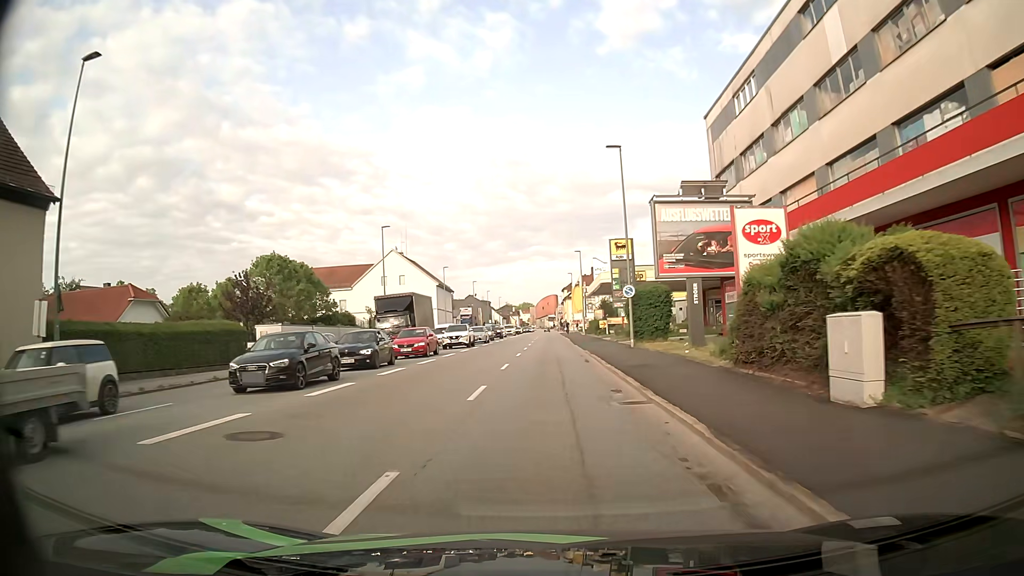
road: tertiary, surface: asphalt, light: Day
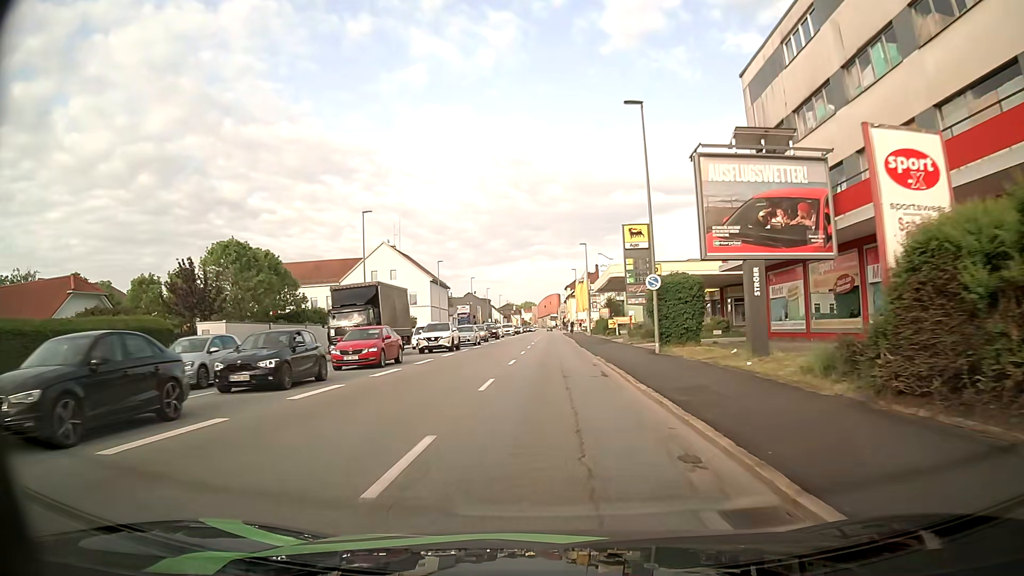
(0.0, +7.1) m; 0°
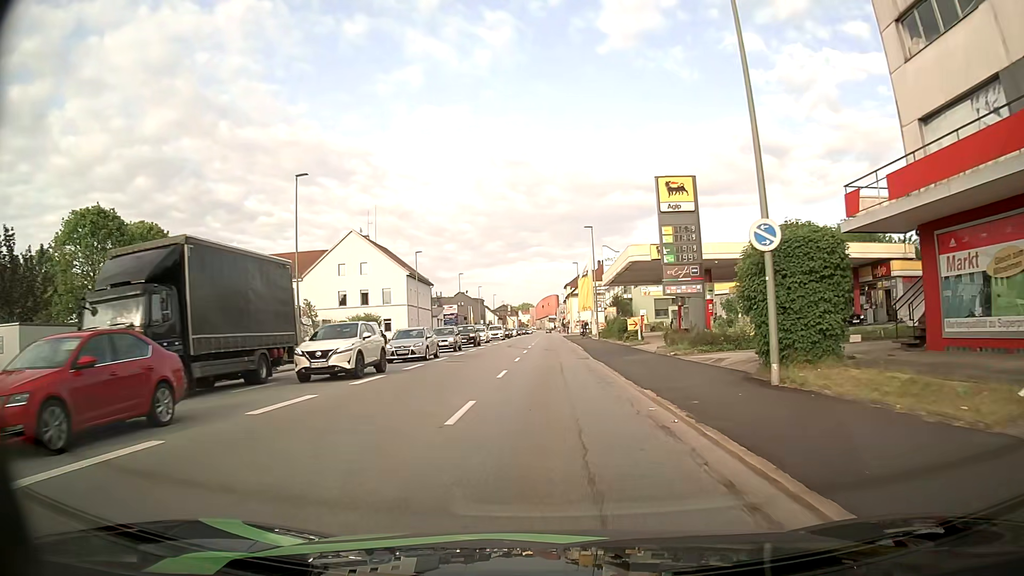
(-0.1, +13.9) m; 0°
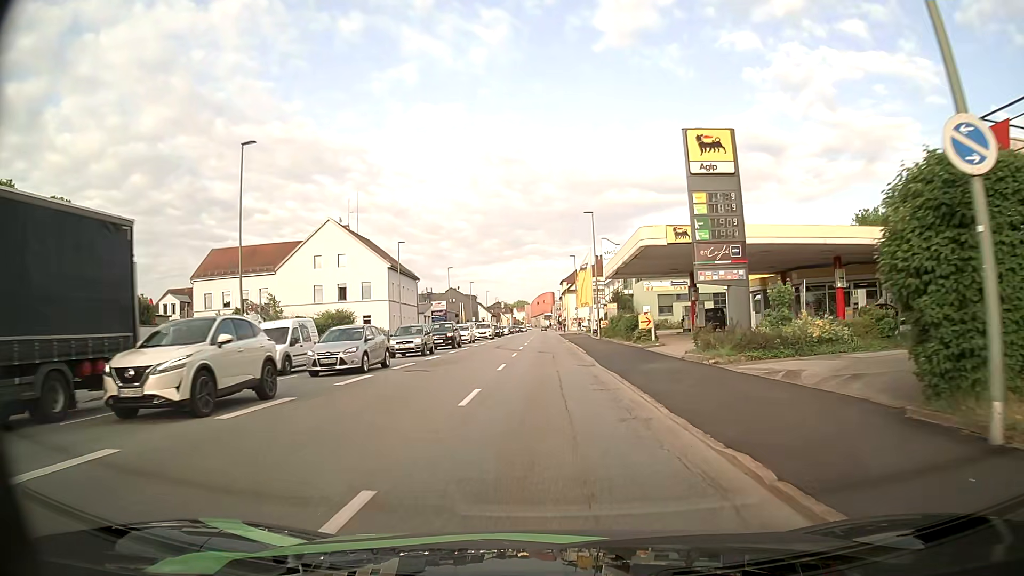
(0.0, +6.9) m; +1°
